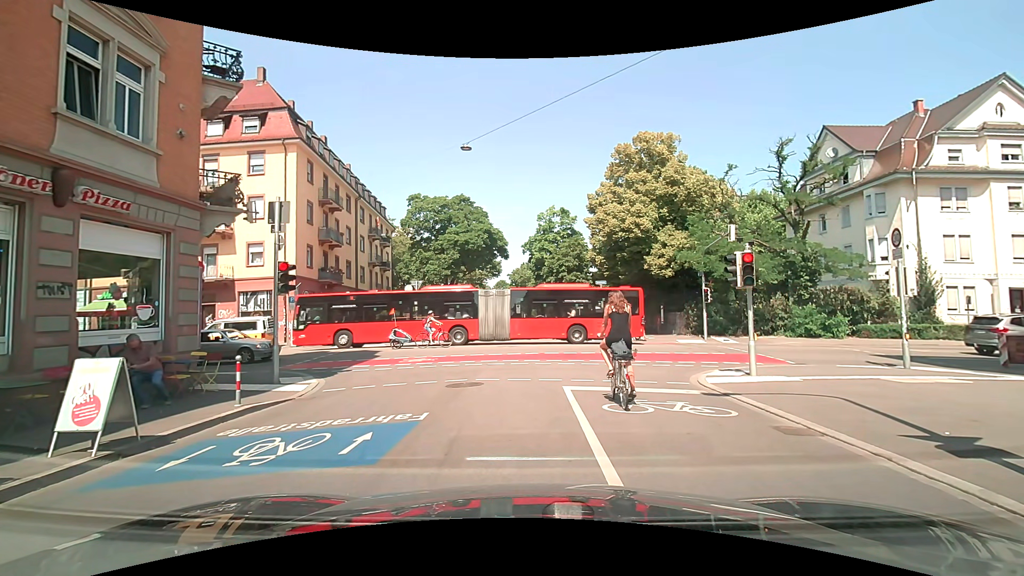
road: residential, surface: asphalt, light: Day
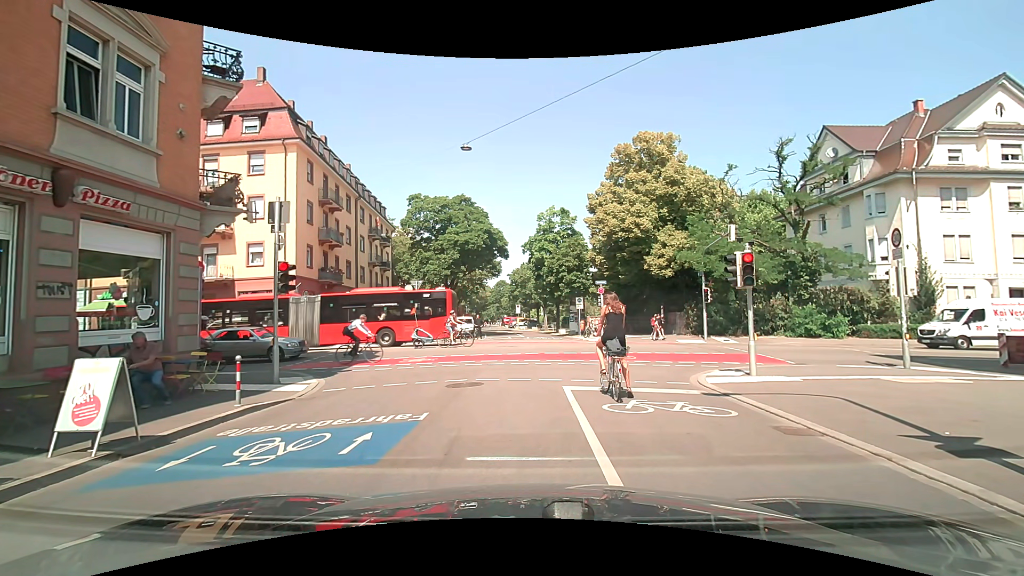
(0.0, 0.0) m; 0°
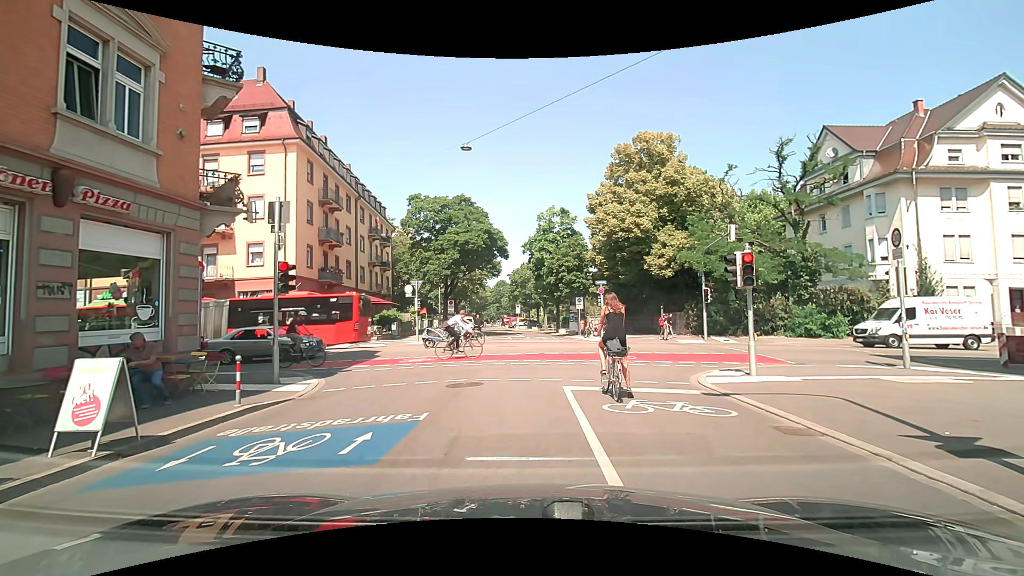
(0.0, 0.0) m; 0°
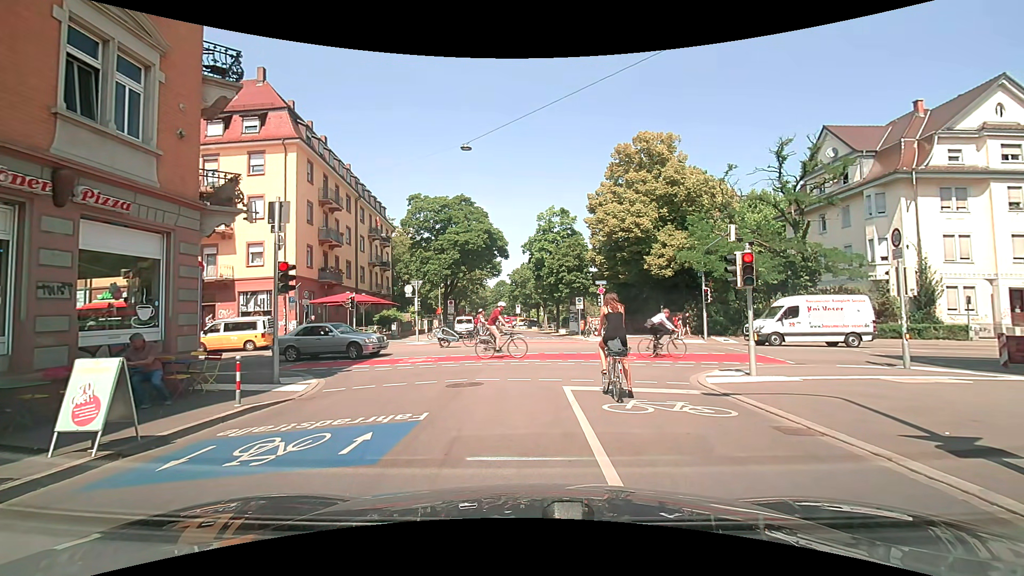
(0.0, 0.0) m; 0°
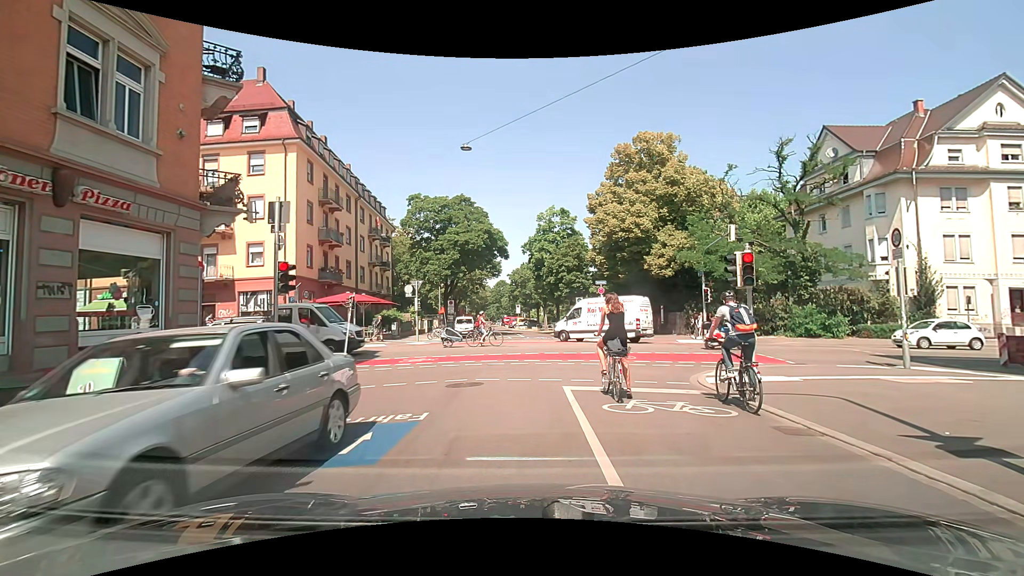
(0.0, 0.0) m; 0°
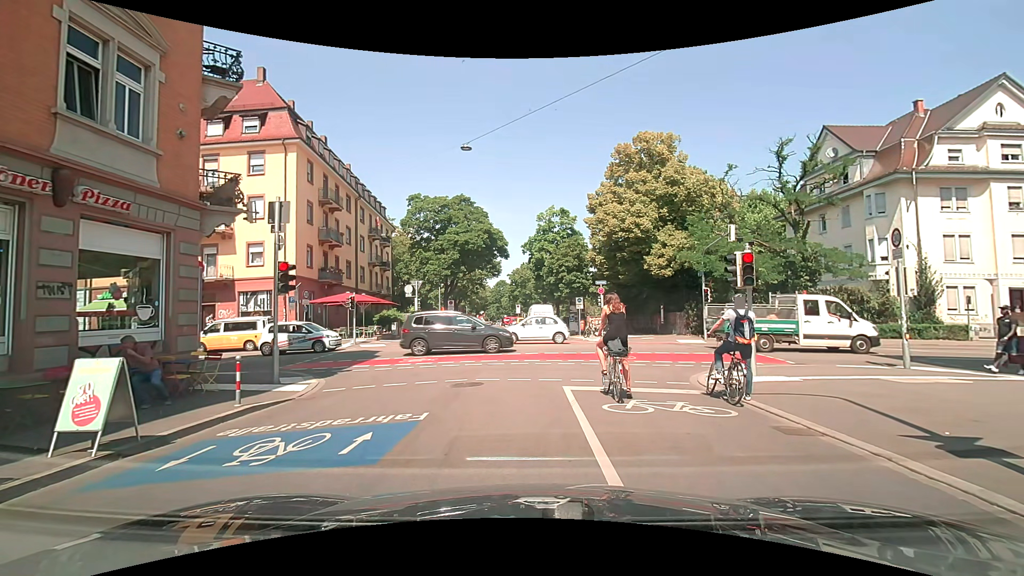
(0.0, 0.0) m; 0°
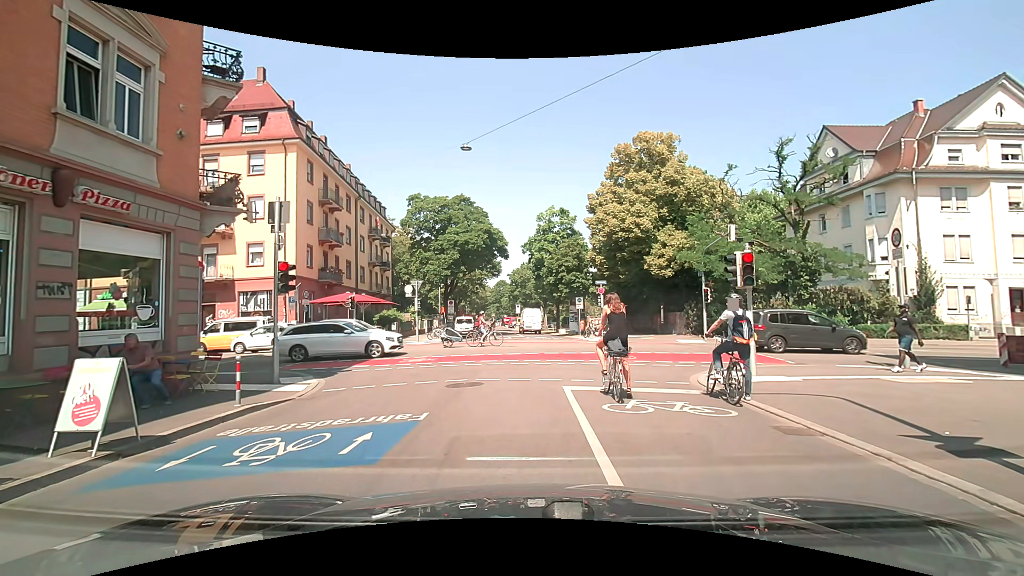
(0.0, 0.0) m; 0°
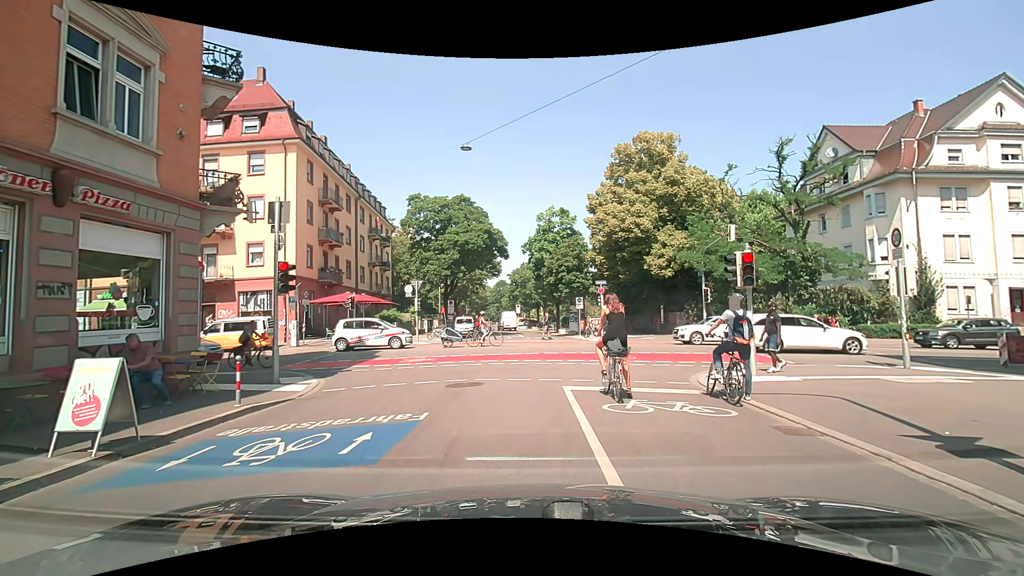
(0.0, 0.0) m; 0°
